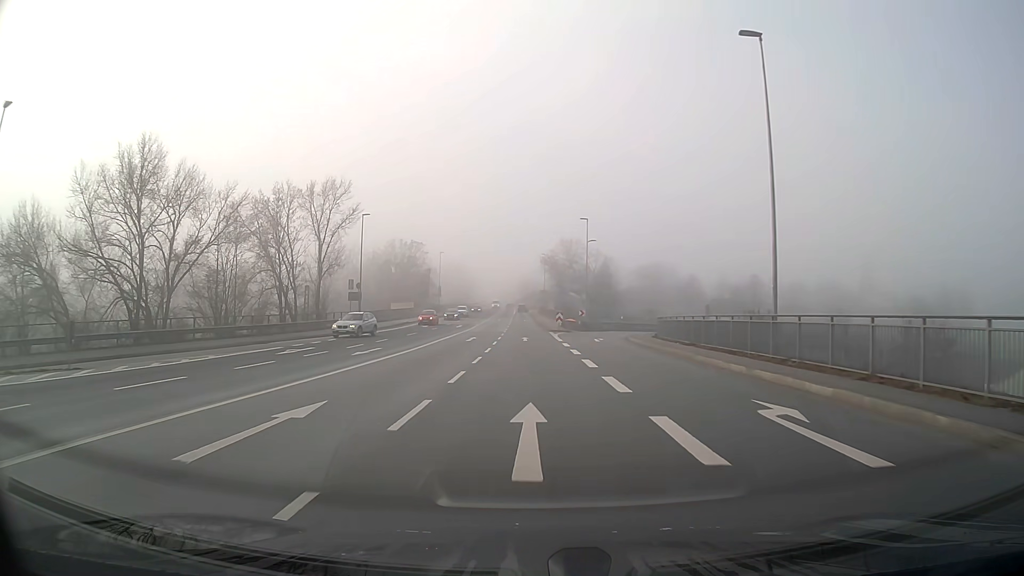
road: primary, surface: asphalt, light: Day
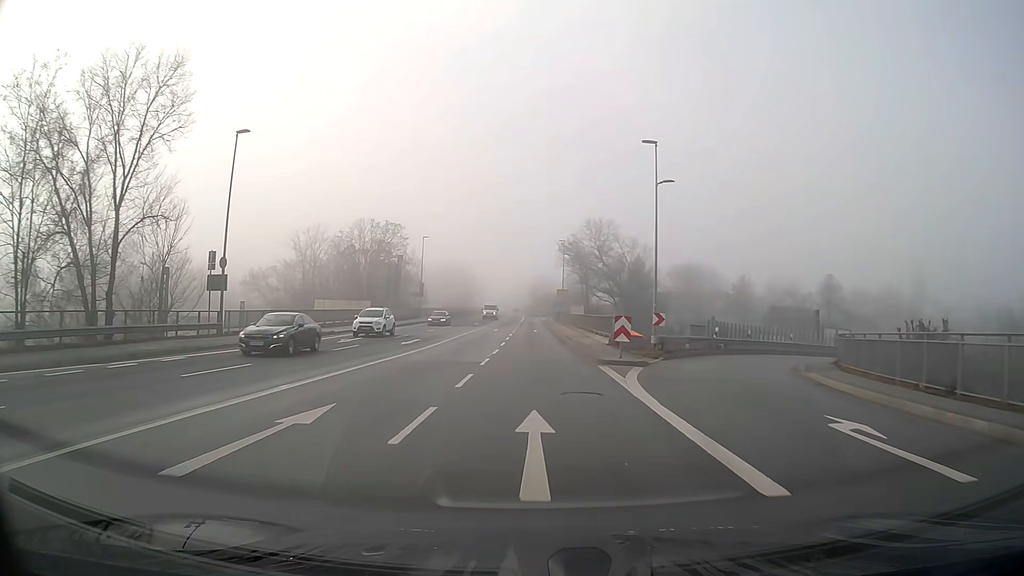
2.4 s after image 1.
(-0.2, +31.0) m; -1°
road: primary_link
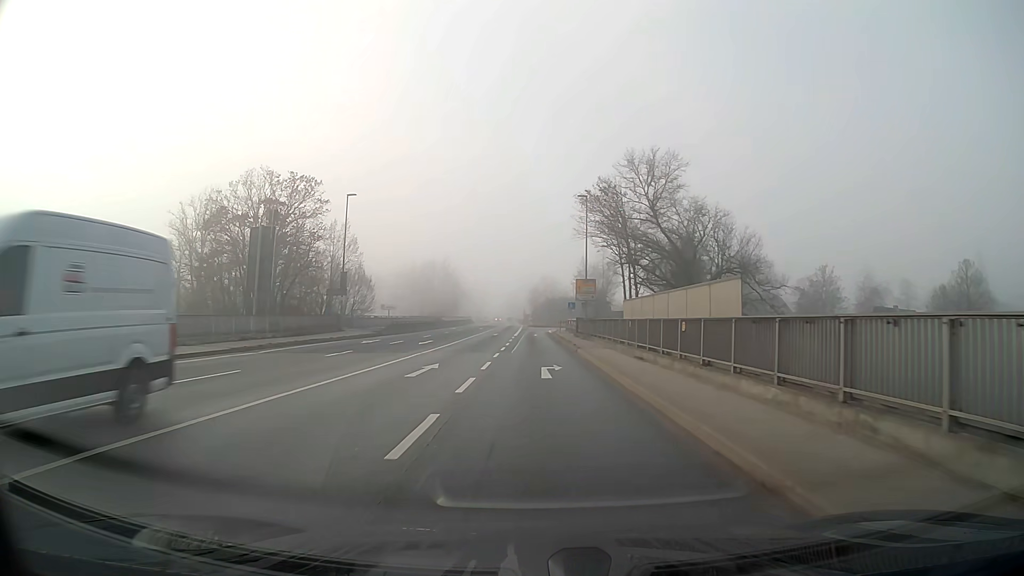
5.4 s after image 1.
(-0.1, +37.2) m; 0°
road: primary
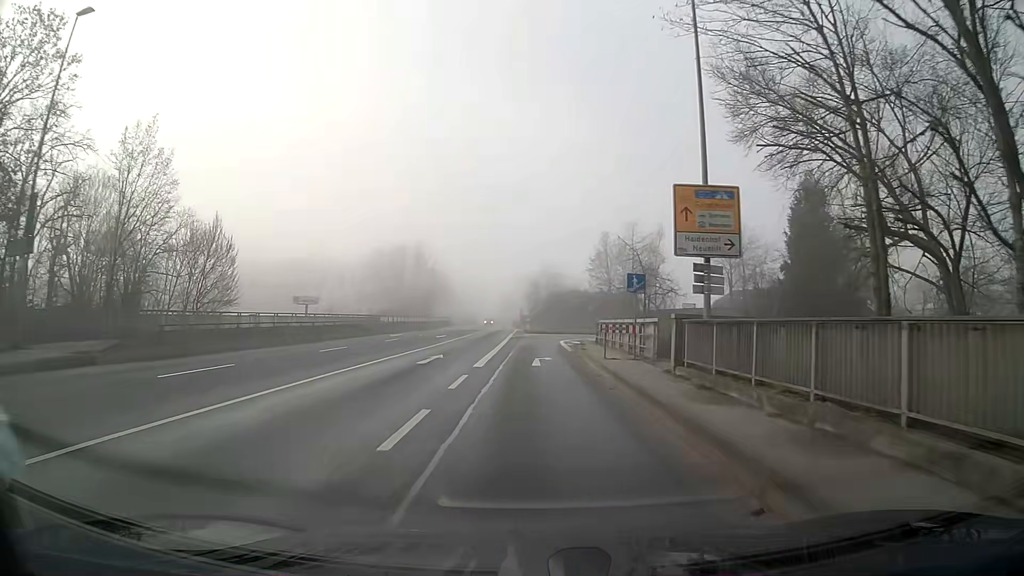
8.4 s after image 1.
(+0.1, +35.4) m; 0°
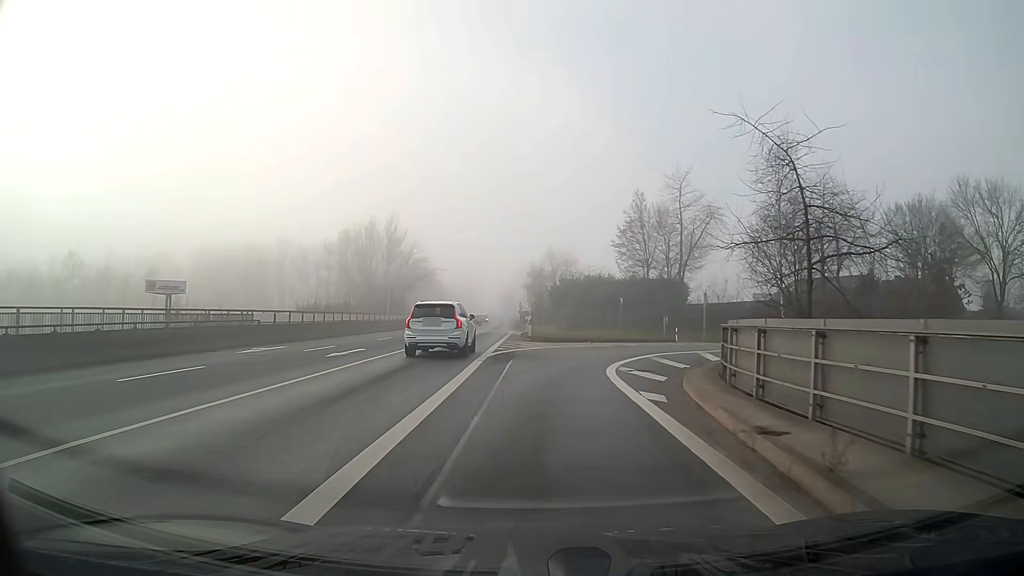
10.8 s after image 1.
(0.0, +25.3) m; 0°
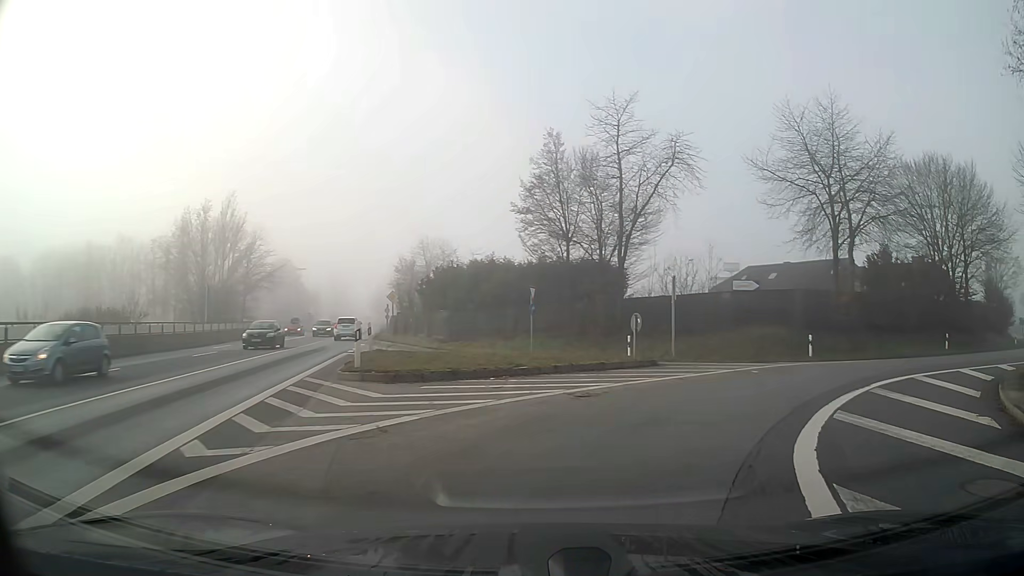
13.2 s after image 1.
(+1.3, +19.5) m; +14°
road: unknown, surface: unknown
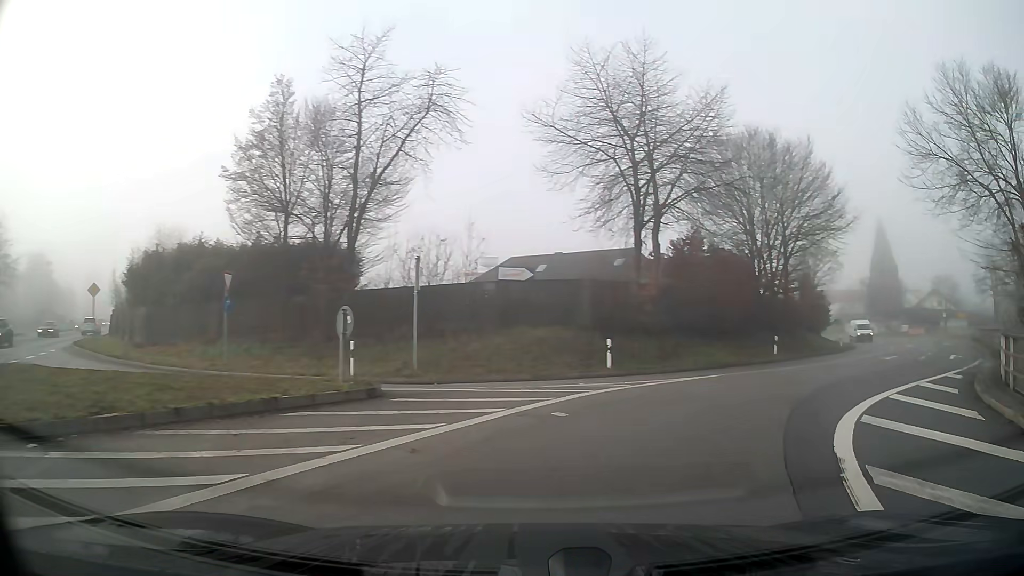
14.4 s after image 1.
(+1.6, +8.4) m; +22°
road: primary_link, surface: asphalt
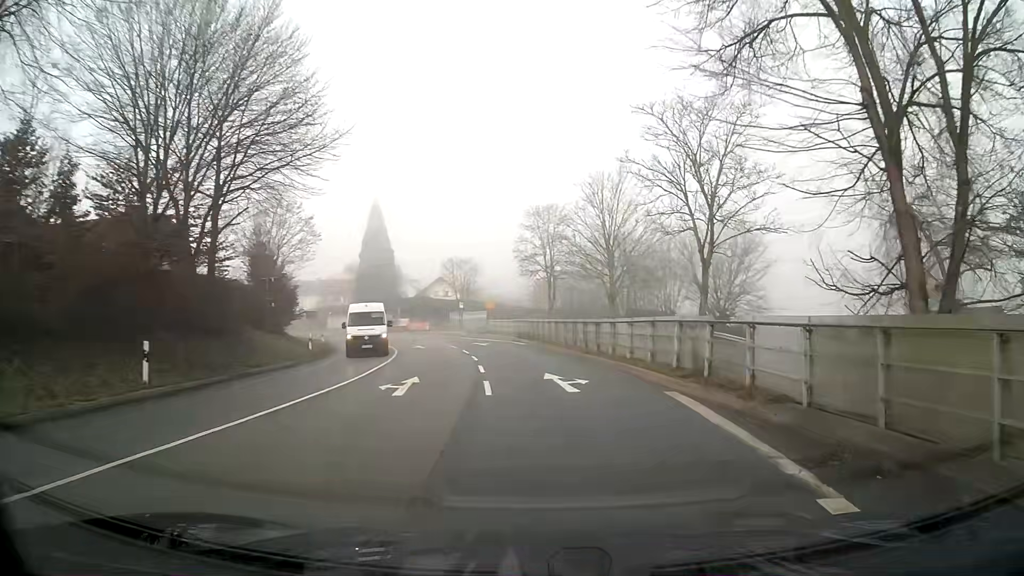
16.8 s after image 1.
(+7.8, +17.7) m; +38°
(0, +10) (0, +20) (-1, +30) (-3, +40) (-6, +49) (-9, +59) (-14, +68) (-18, +76) (-24, +85) (-30, +92) m
